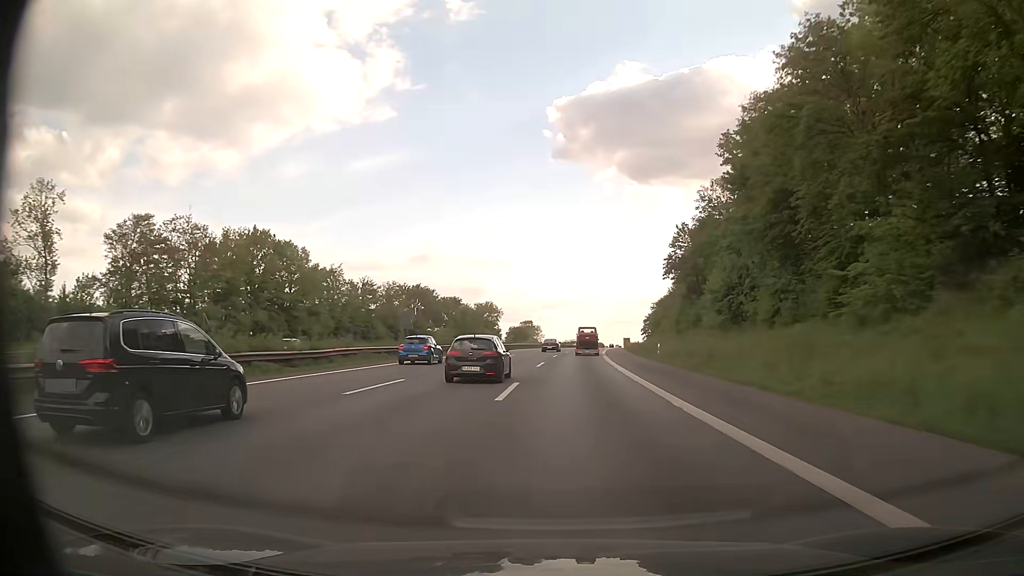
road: motorway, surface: asphalt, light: Day
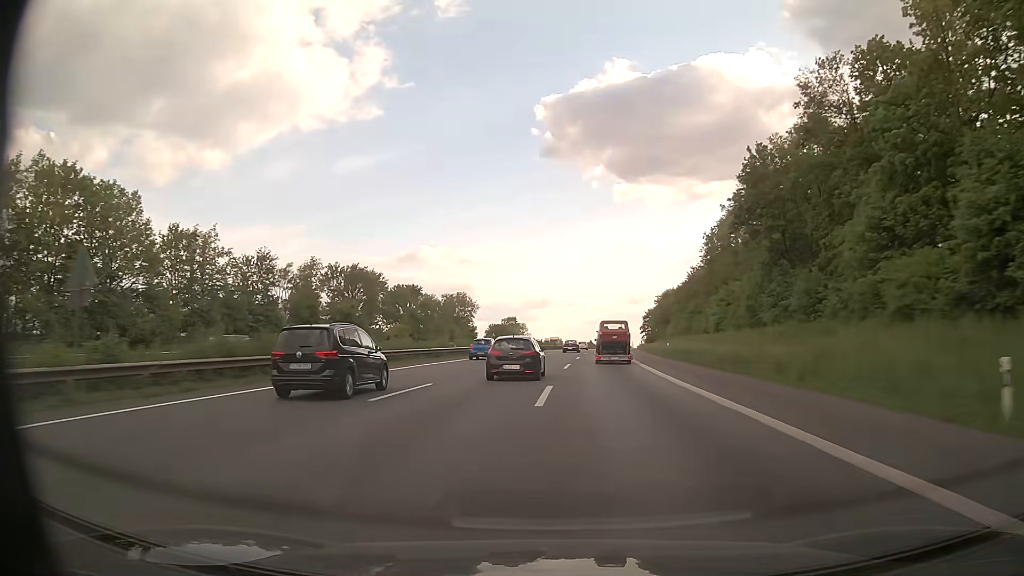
(+0.3, +37.5) m; +1°
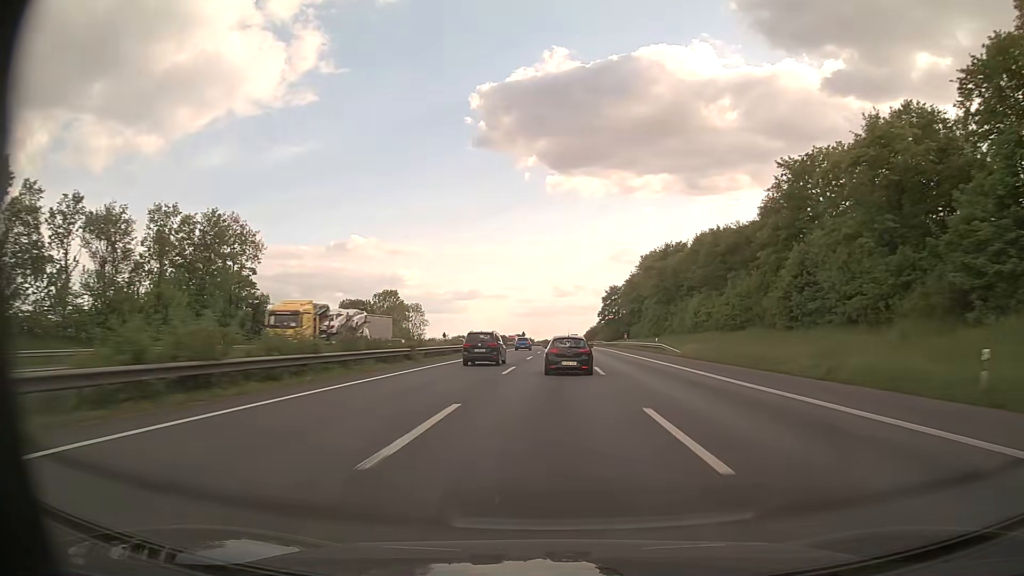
(+4.4, +96.6) m; +6°
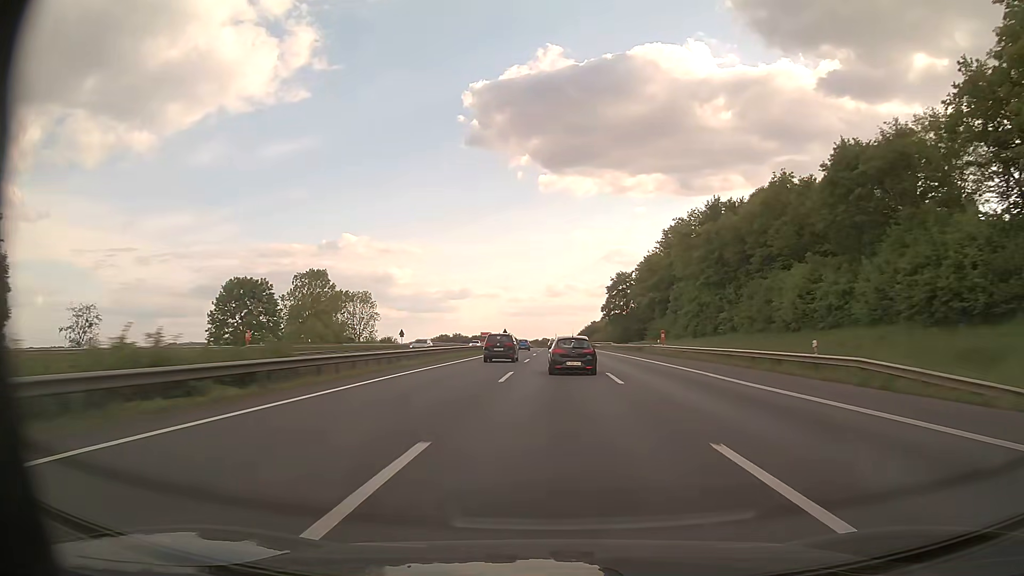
(+0.5, +40.3) m; +1°
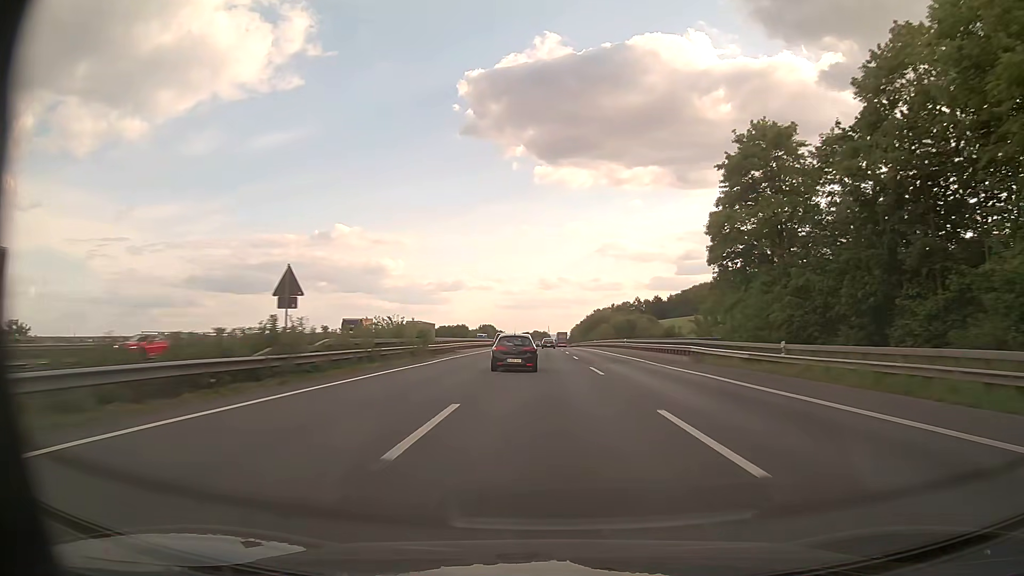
(+0.8, +103.5) m; +1°
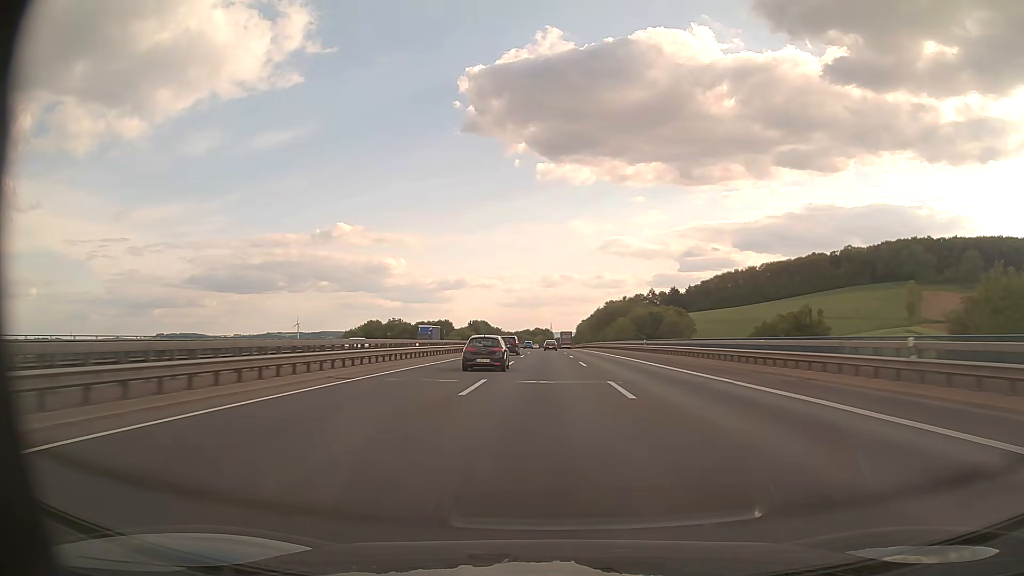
(-0.2, +63.1) m; 0°
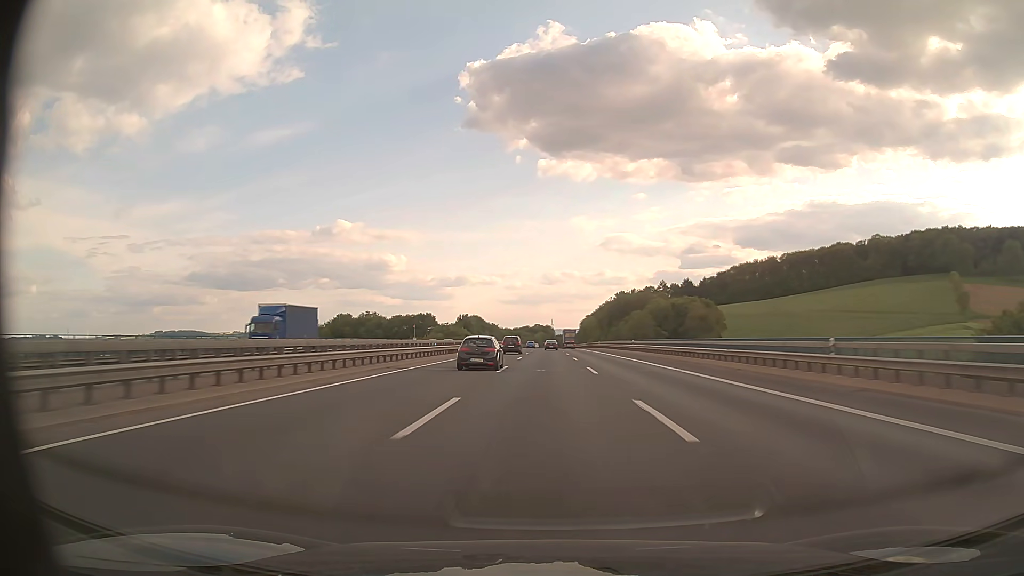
(0.0, +42.8) m; 0°
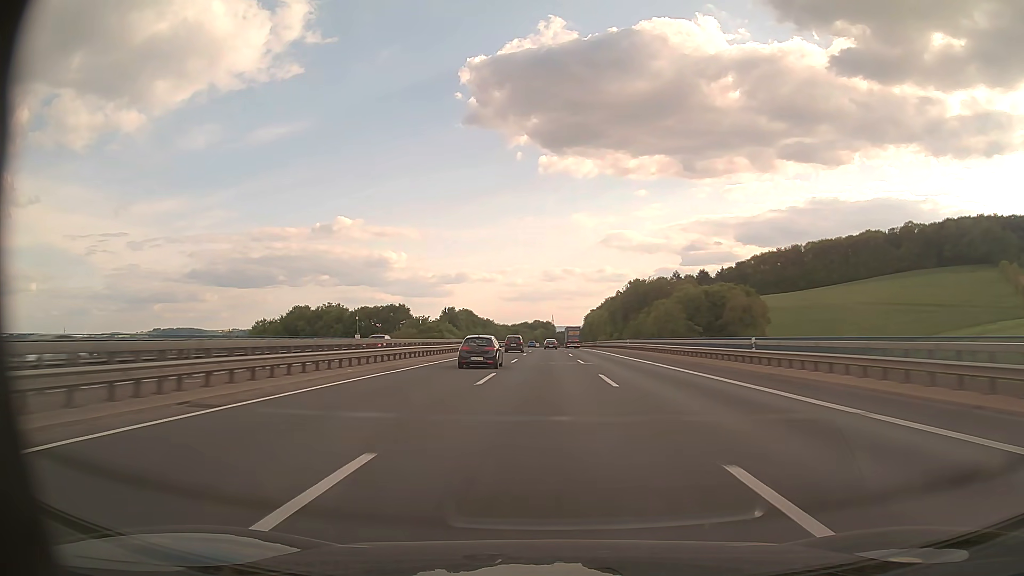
(0.0, +43.4) m; 0°
